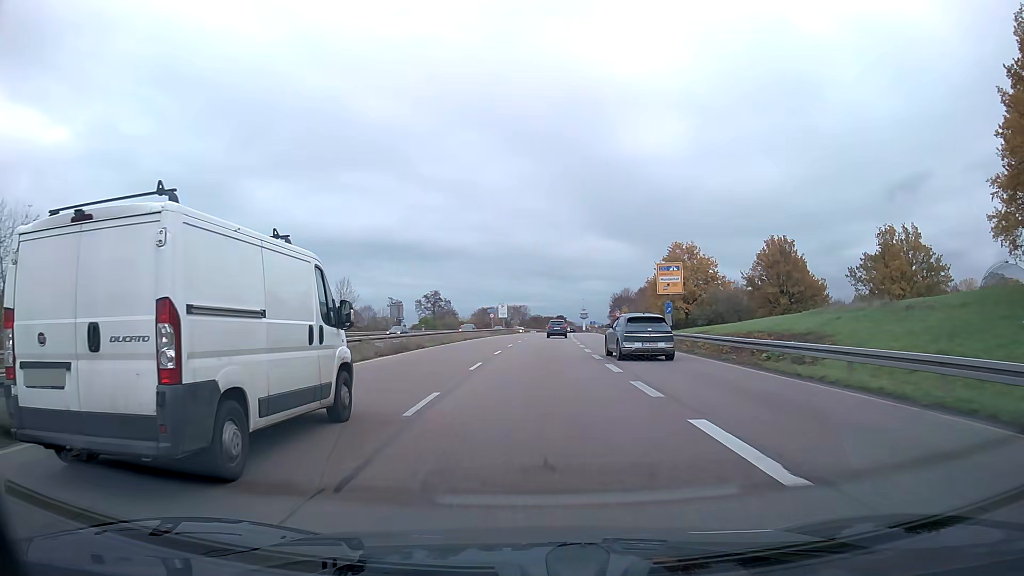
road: trunk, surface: asphalt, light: Day
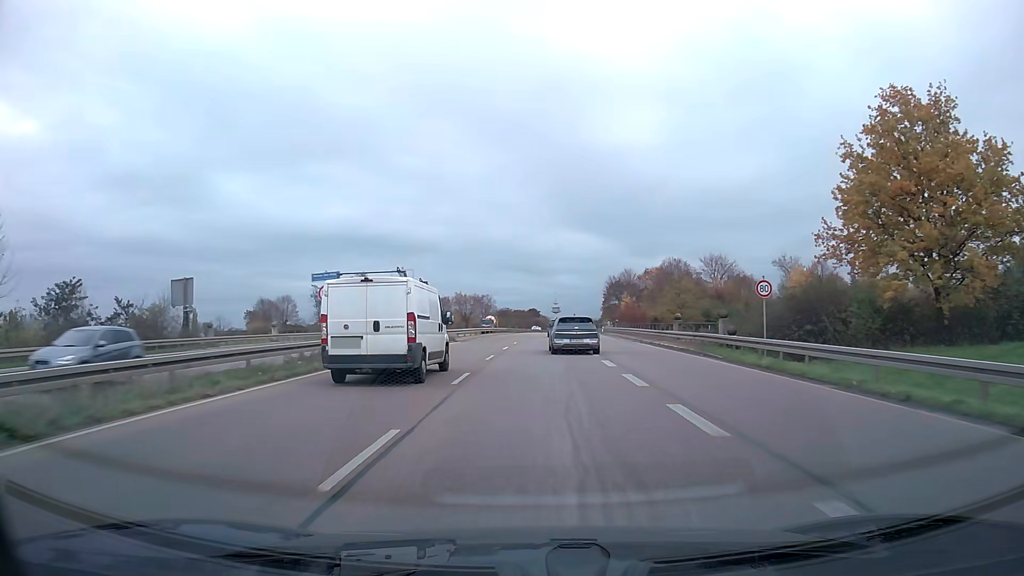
(+1.4, +57.9) m; +3°
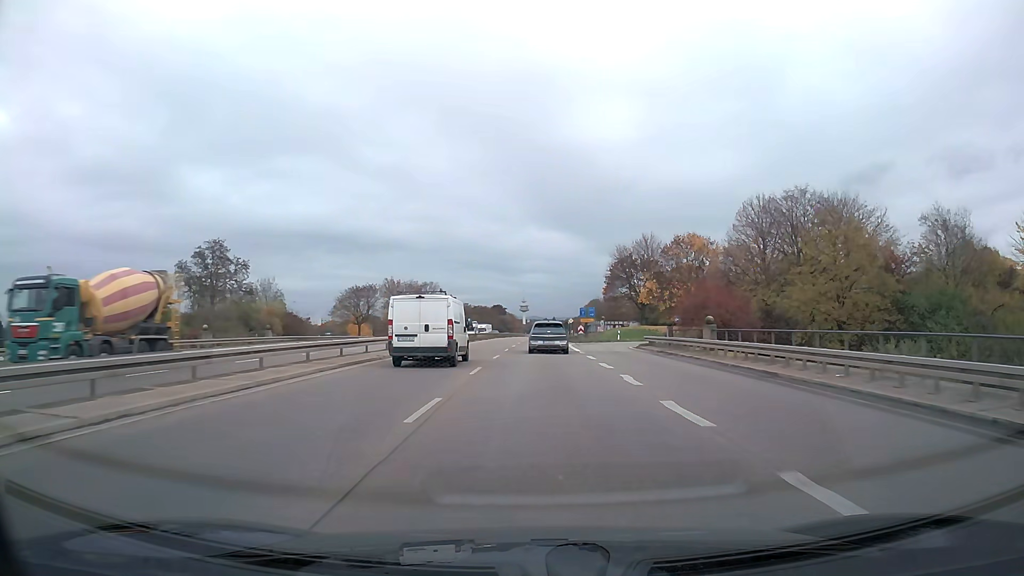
(+1.4, +59.0) m; +3°
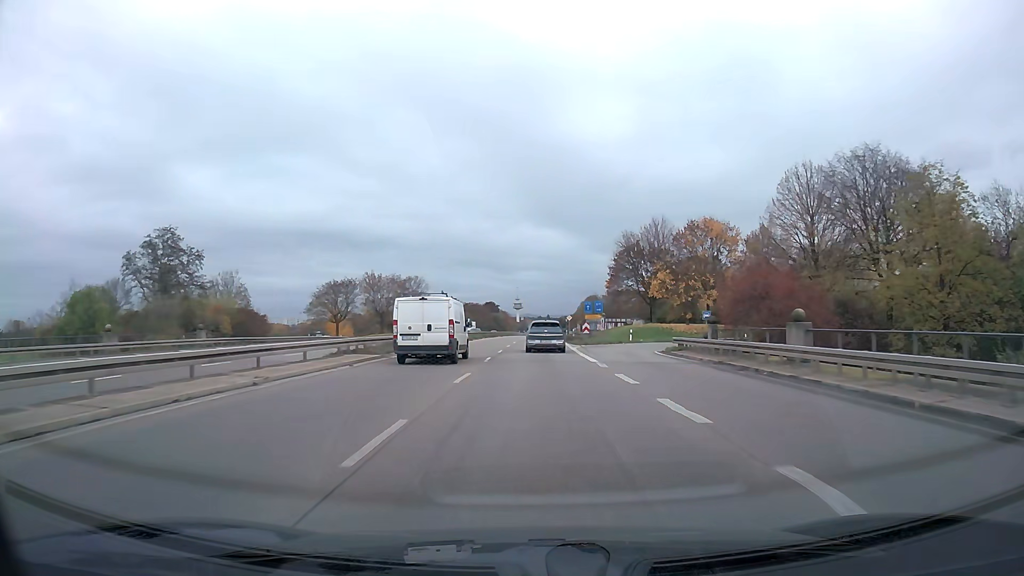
(+0.1, +12.0) m; 0°
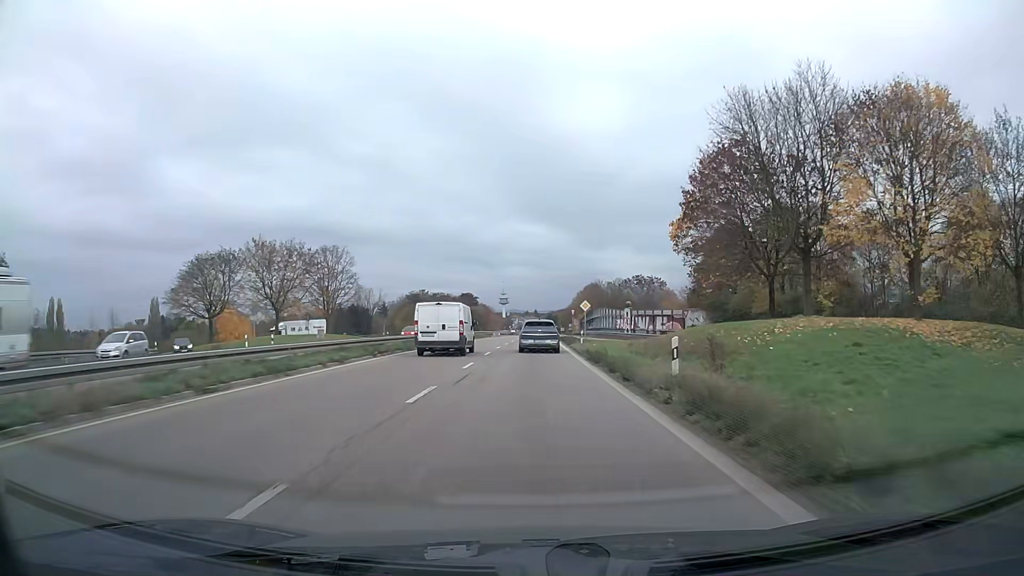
(+0.6, +48.7) m; +1°
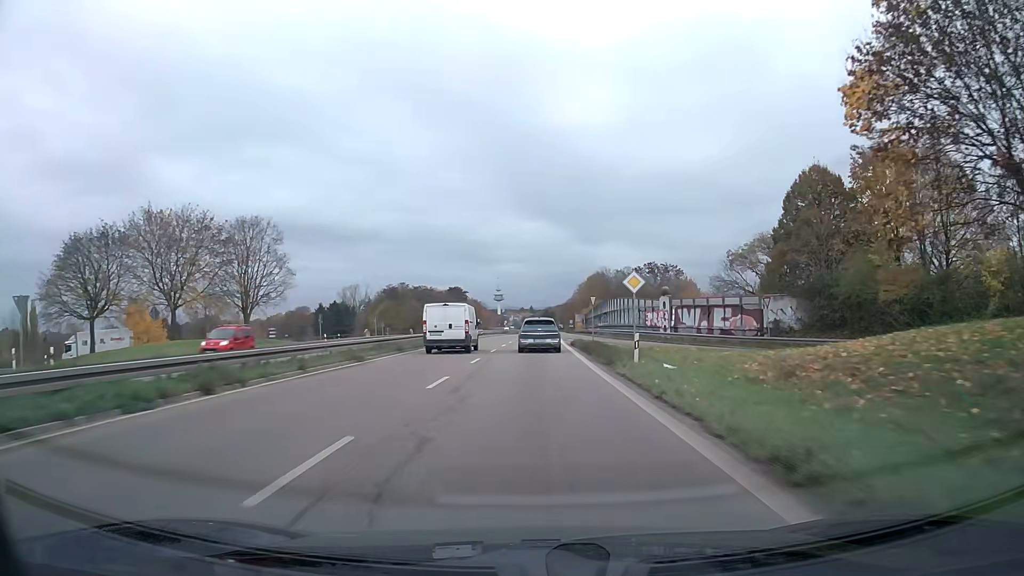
(+0.1, +24.6) m; 0°
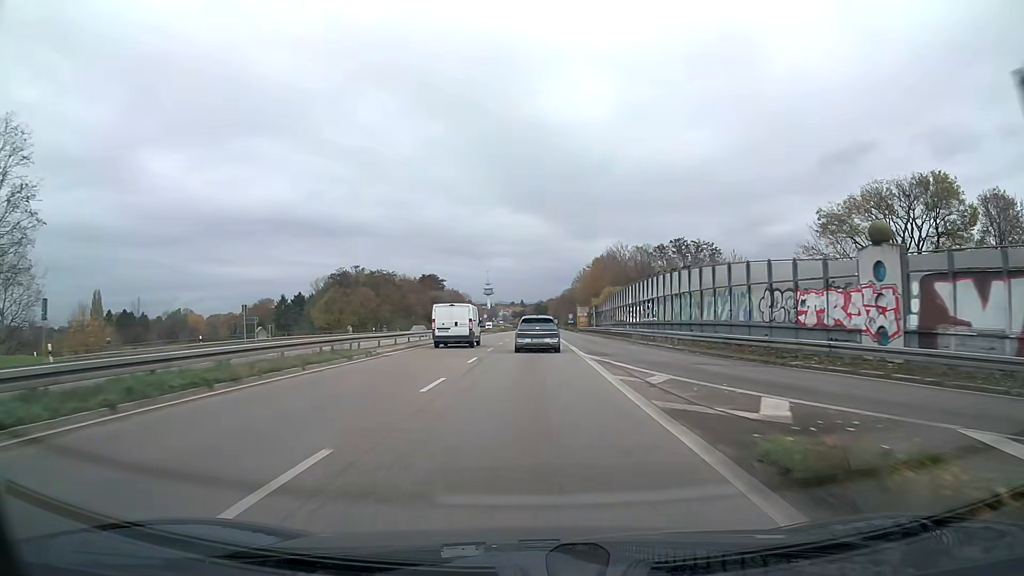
(+0.3, +36.7) m; +1°
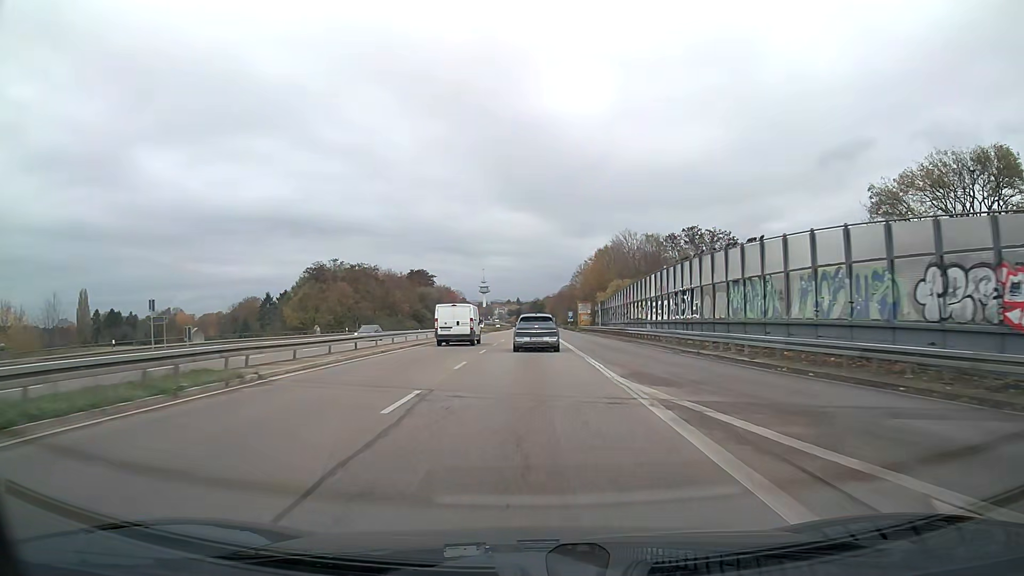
(0.0, +12.2) m; 0°
